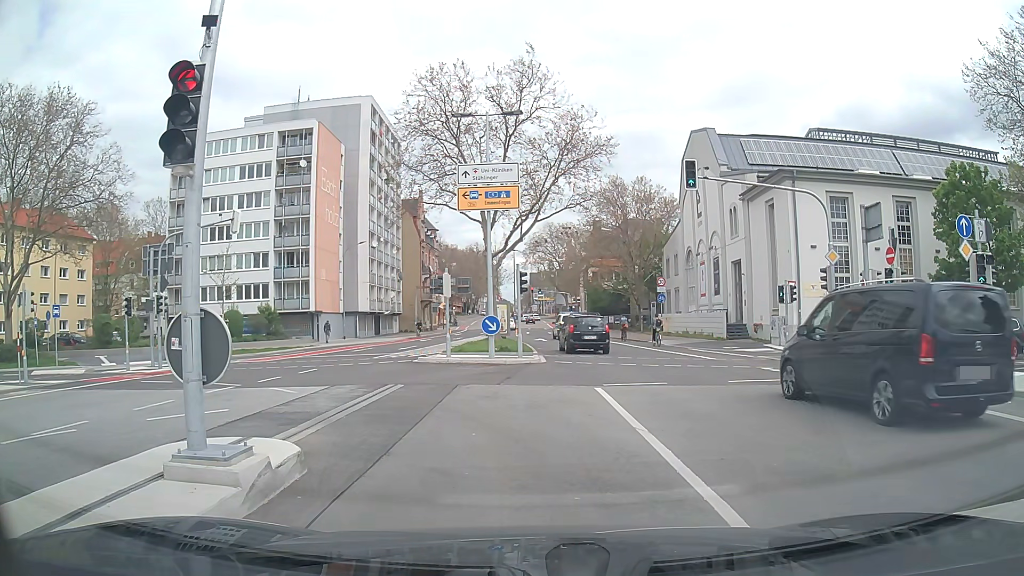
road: secondary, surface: asphalt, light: Day
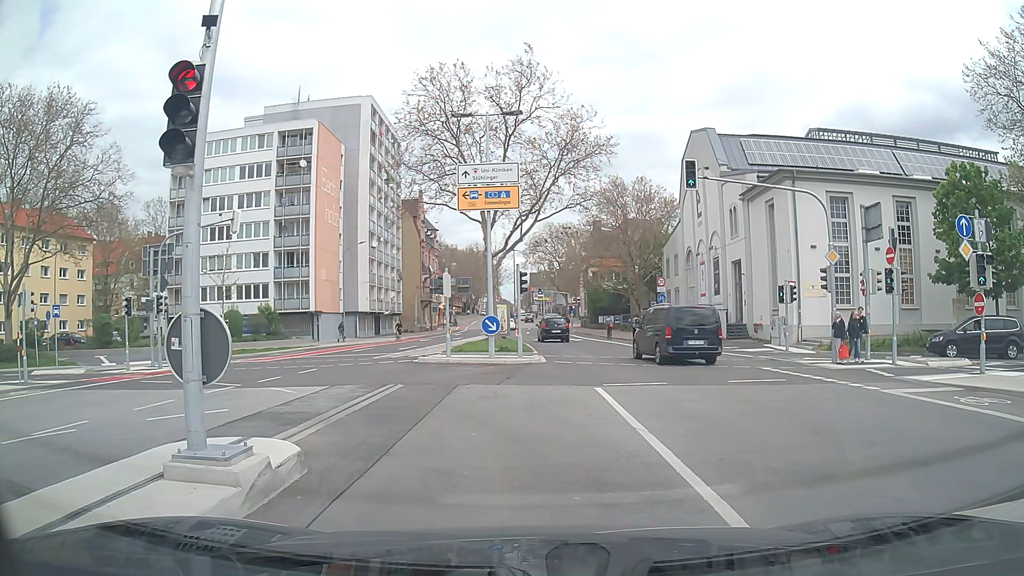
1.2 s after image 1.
(0.0, 0.0) m; 0°
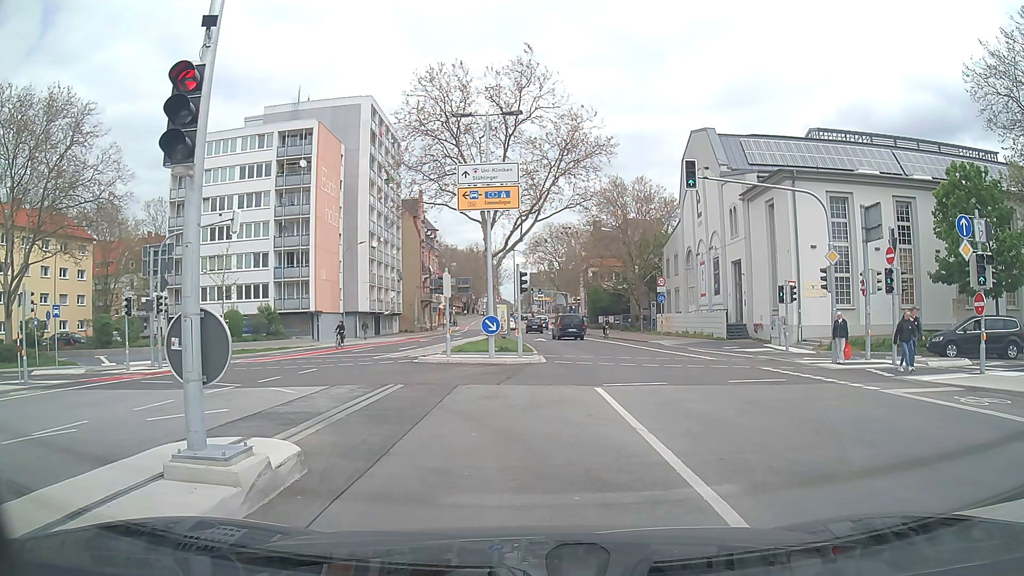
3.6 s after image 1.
(0.0, 0.0) m; 0°
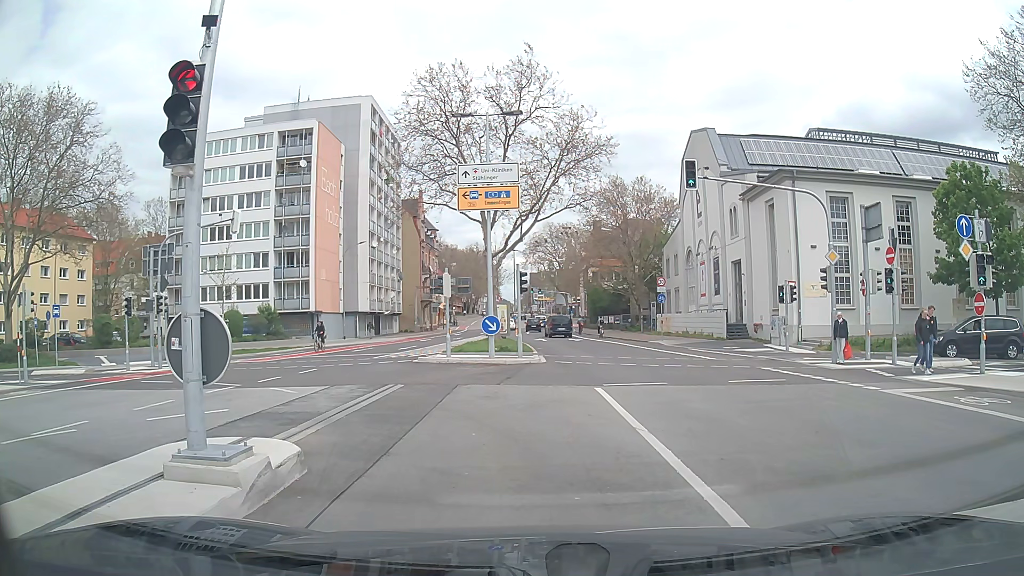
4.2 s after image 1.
(0.0, 0.0) m; 0°
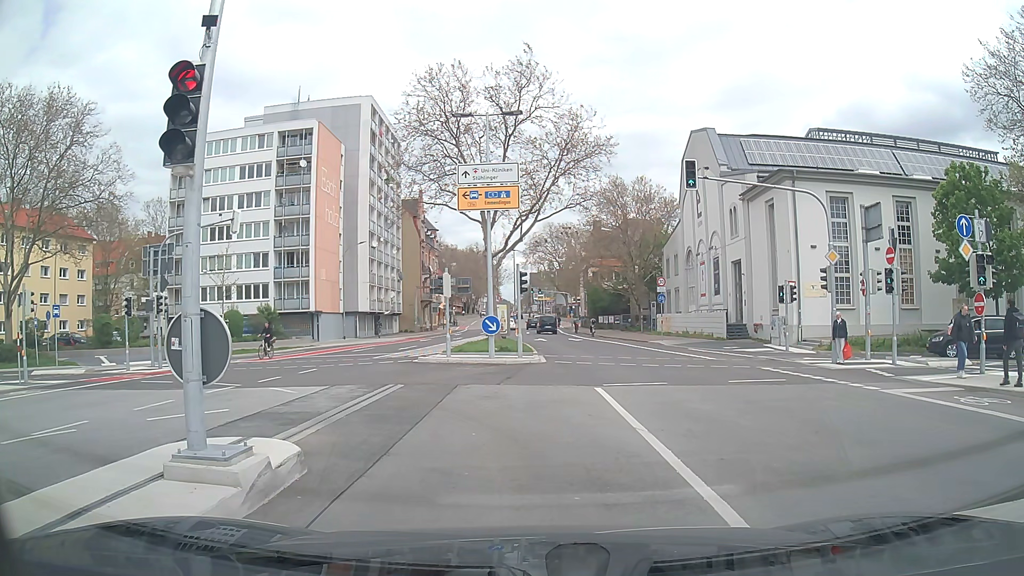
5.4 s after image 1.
(0.0, 0.0) m; 0°
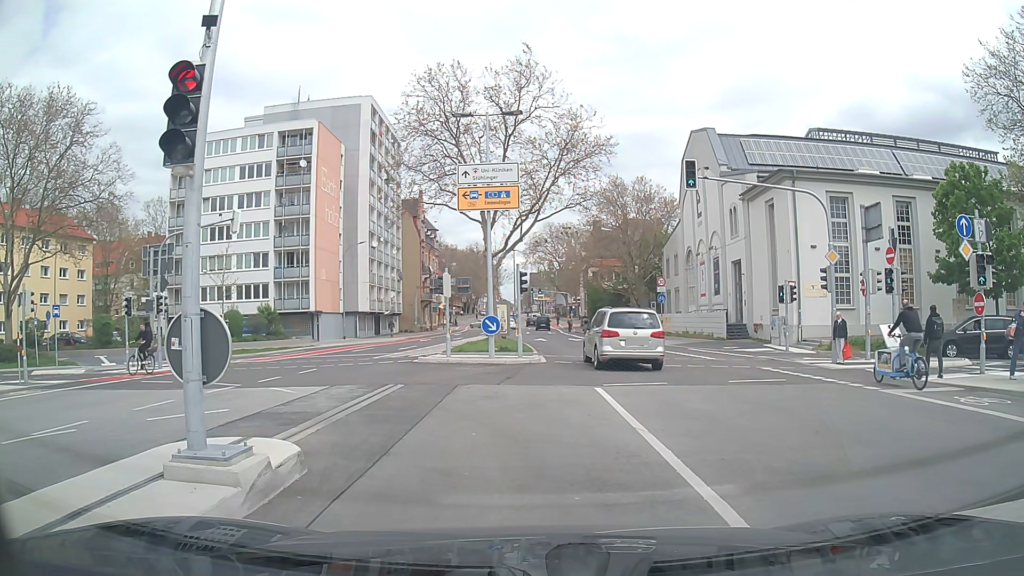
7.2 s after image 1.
(0.0, 0.0) m; 0°
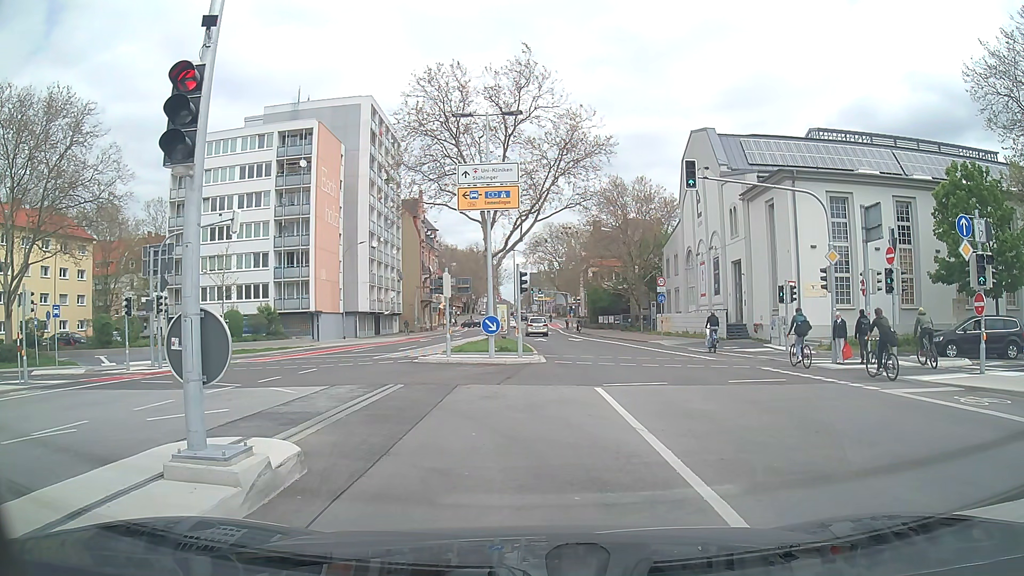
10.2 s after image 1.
(0.0, 0.0) m; 0°
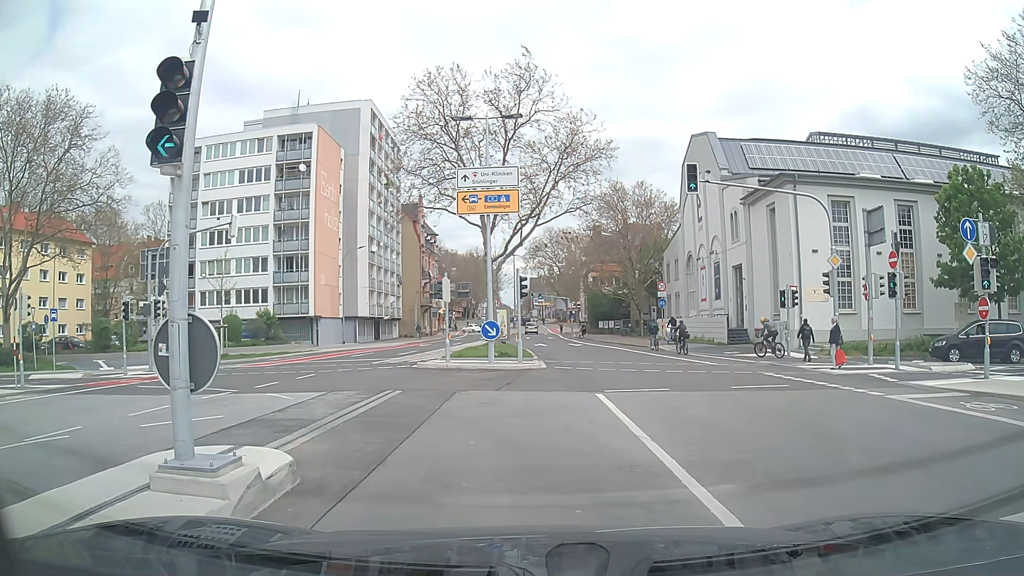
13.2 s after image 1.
(0.0, +0.2) m; 0°
(0, +10) (-5, +18) (-15, +22) (-24, +23) (-34, +24) (-44, +24) (-54, +24) (-64, +25) (-74, +25) (-84, +26) m
